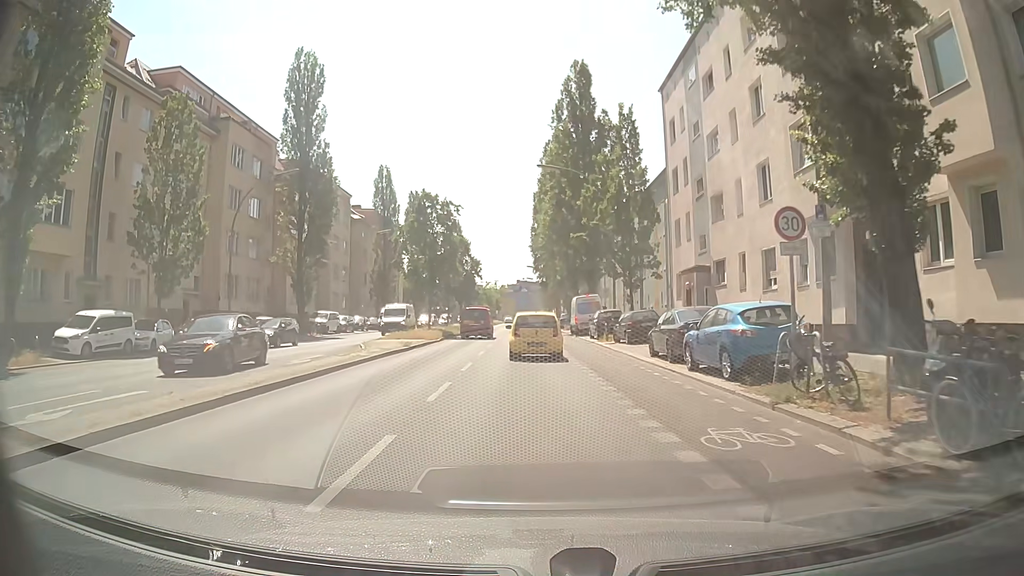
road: secondary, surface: asphalt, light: Day
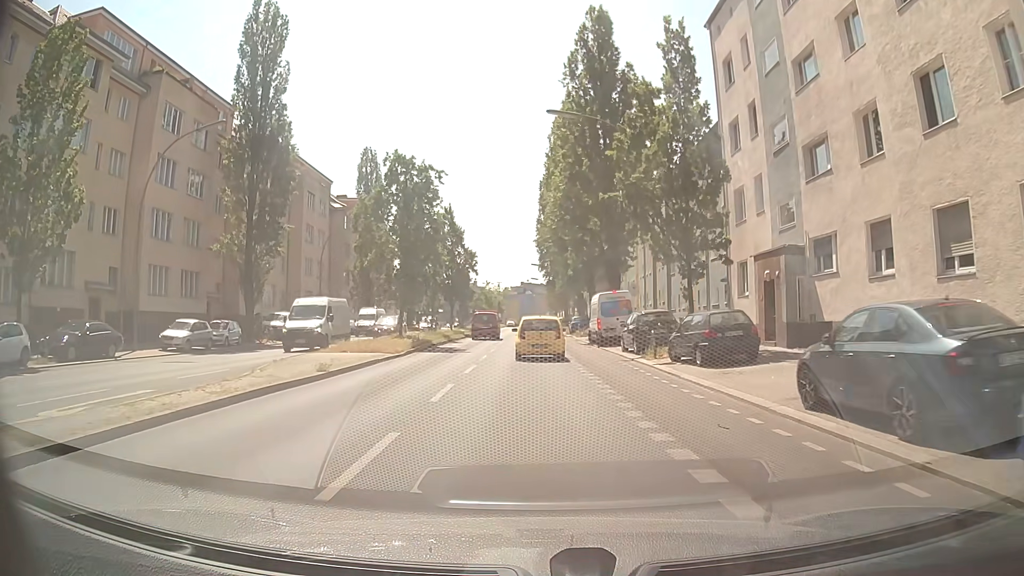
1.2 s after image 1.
(-0.1, +11.9) m; -1°
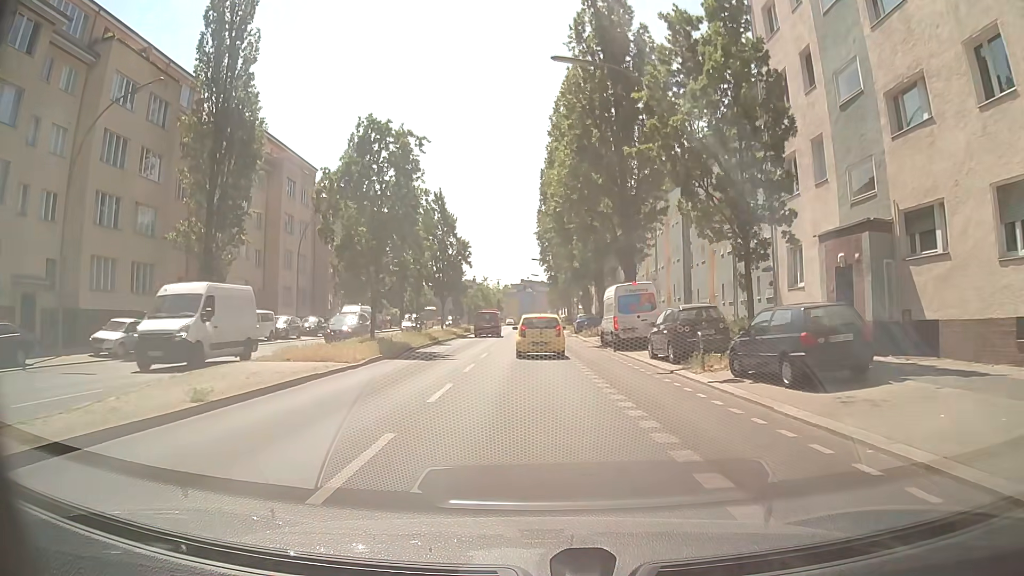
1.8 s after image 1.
(0.0, +6.3) m; 0°
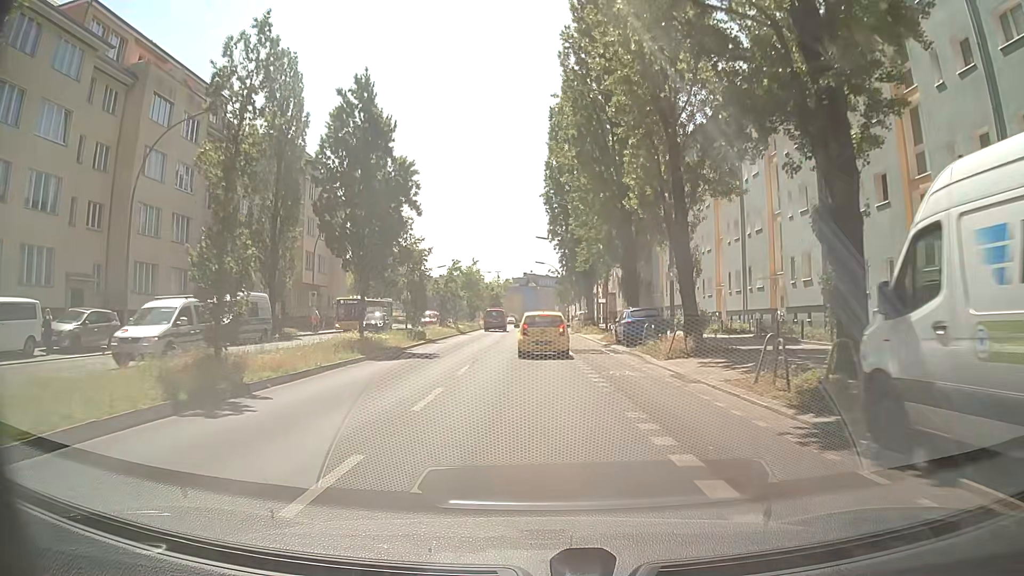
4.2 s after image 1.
(0.0, +25.4) m; -1°
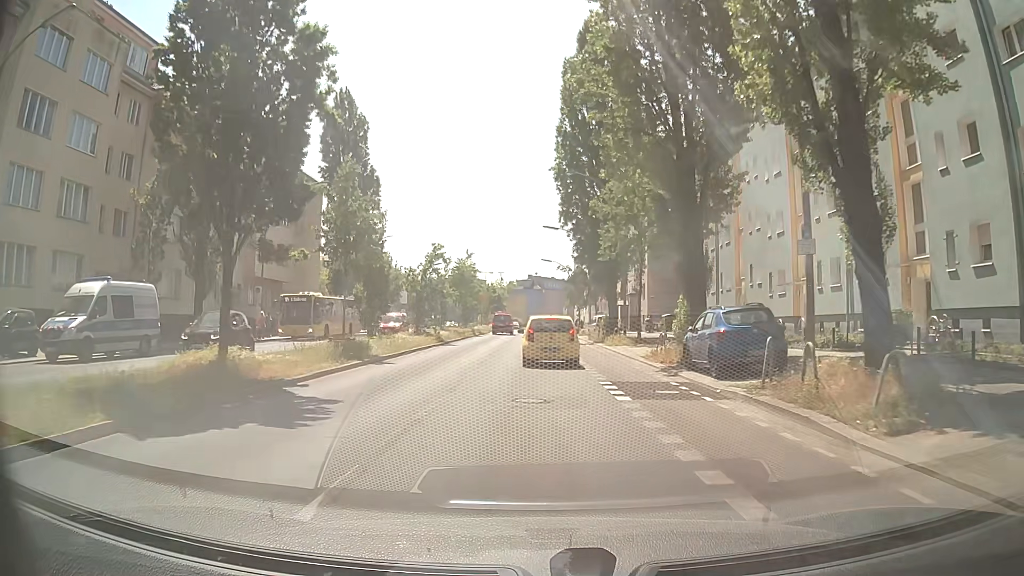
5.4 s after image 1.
(0.0, +12.6) m; 0°
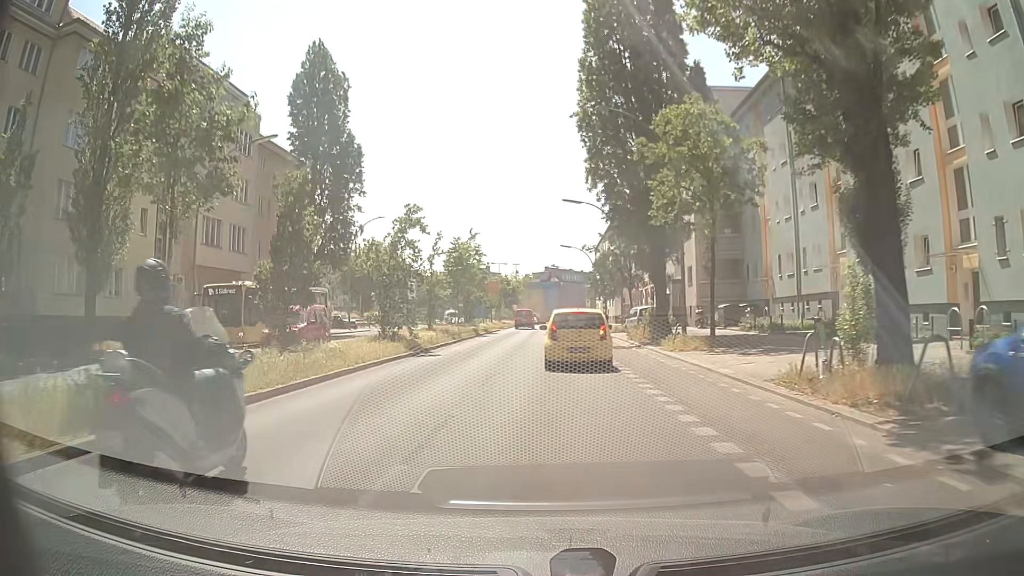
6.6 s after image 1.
(0.0, +11.8) m; 0°
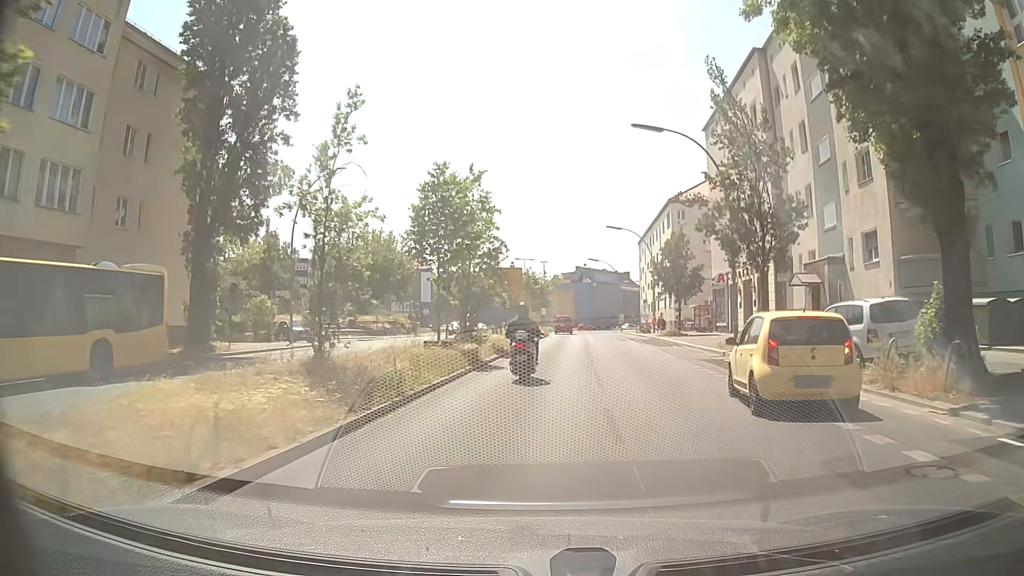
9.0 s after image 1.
(-1.3, +22.8) m; -3°
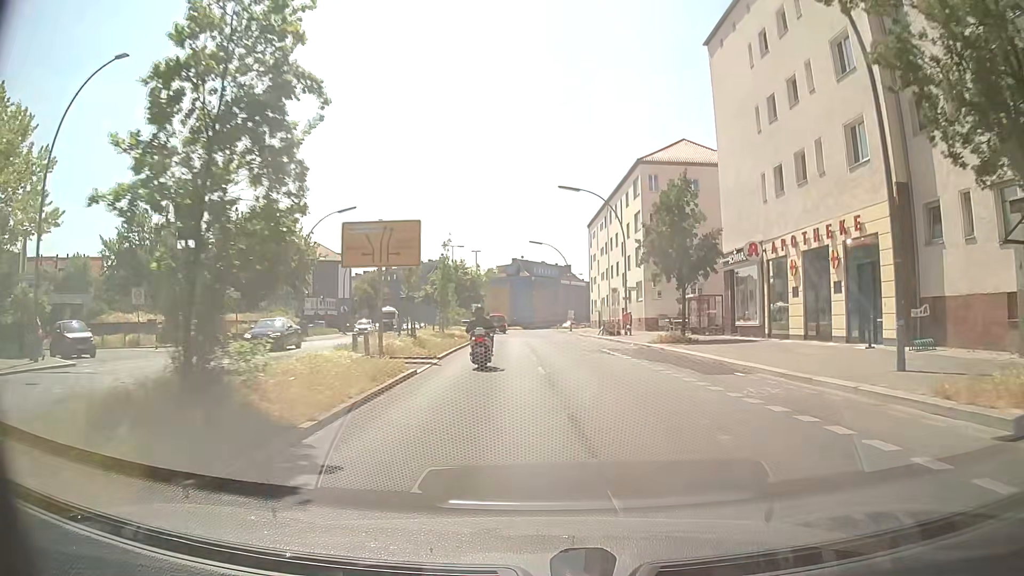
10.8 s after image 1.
(+0.8, +19.0) m; +4°
(0, +10) (+1, +20) (+2, +30) (+2, +40) (+1, +50) (+1, +60) (+1, +70) (+1, +80) (+1, +90) (+1, +100) m
